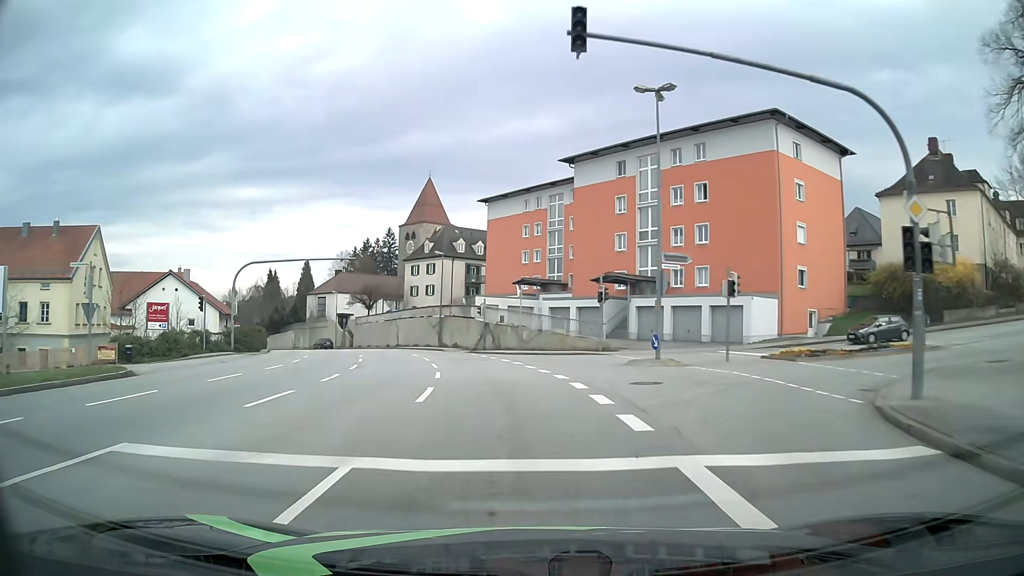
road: tertiary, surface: asphalt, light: Day
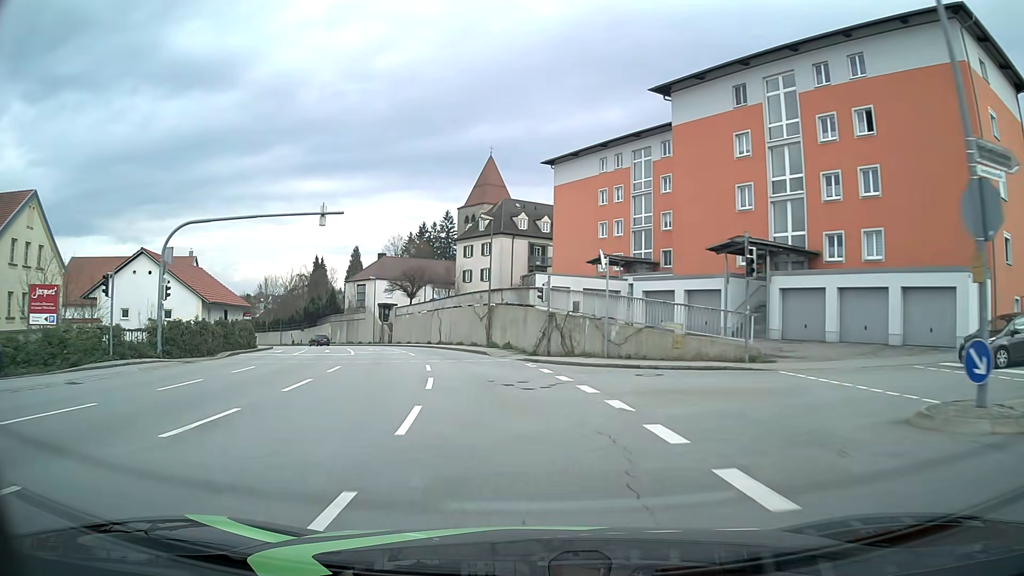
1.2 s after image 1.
(-0.7, +15.5) m; -5°
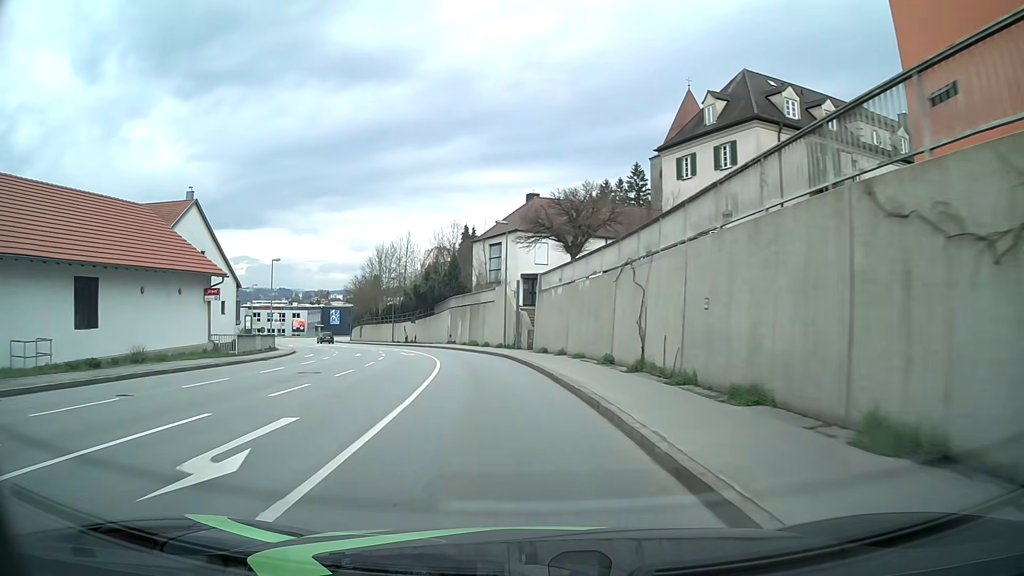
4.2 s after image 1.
(-5.3, +38.6) m; -16°
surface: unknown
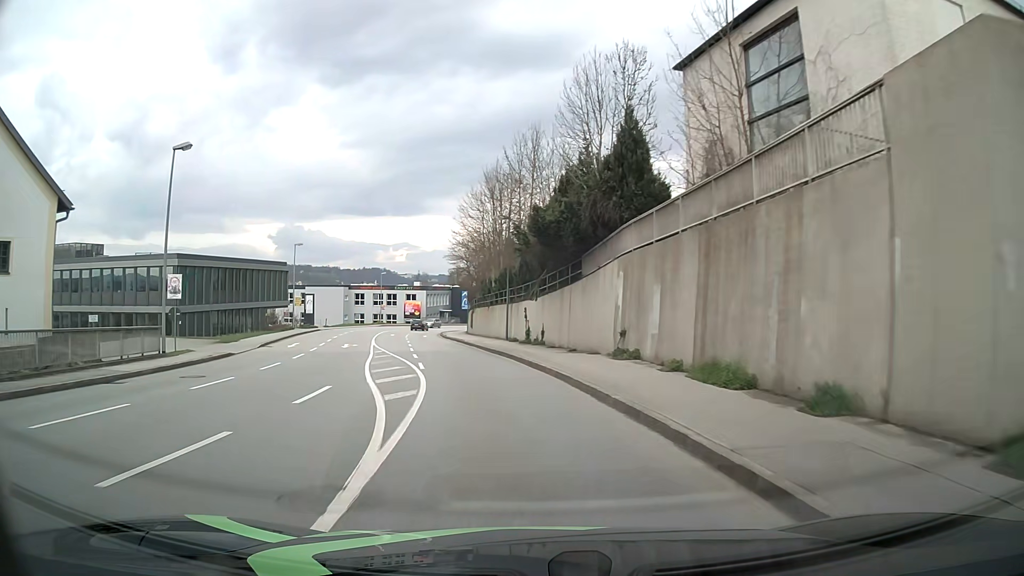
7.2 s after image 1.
(-4.9, +38.7) m; -15°
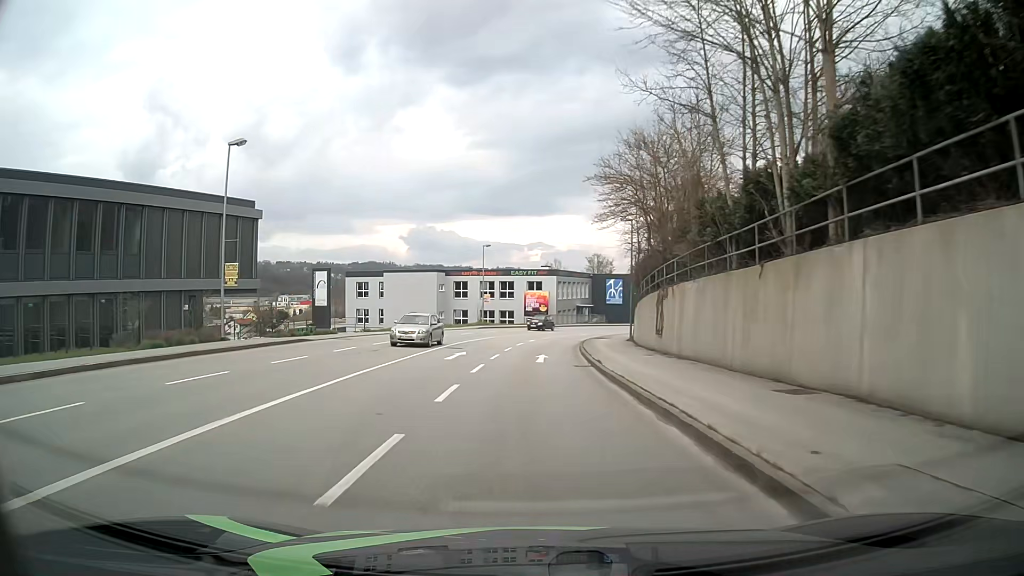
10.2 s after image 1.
(-5.0, +38.2) m; -11°
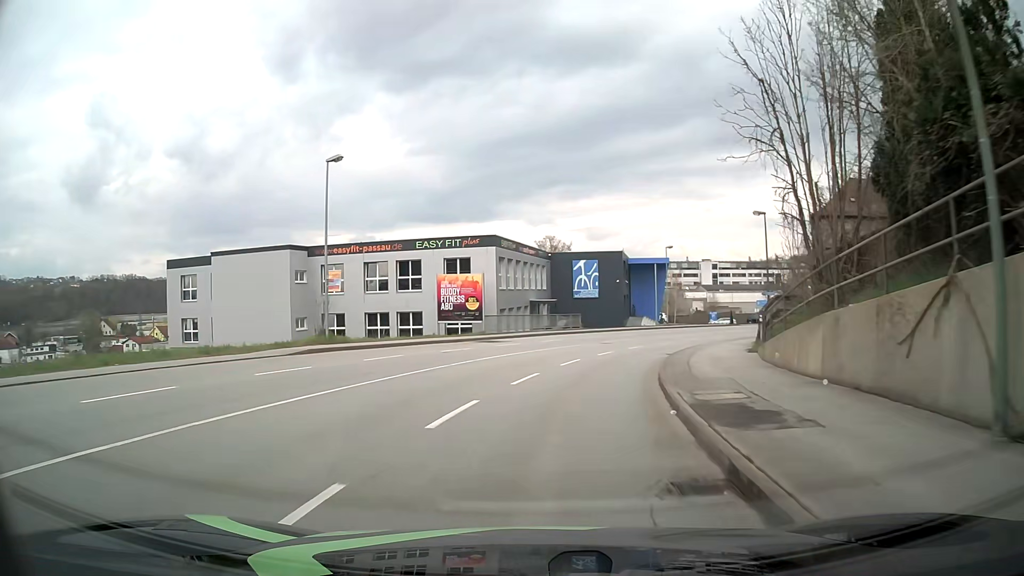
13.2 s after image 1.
(+1.0, +38.1) m; +4°
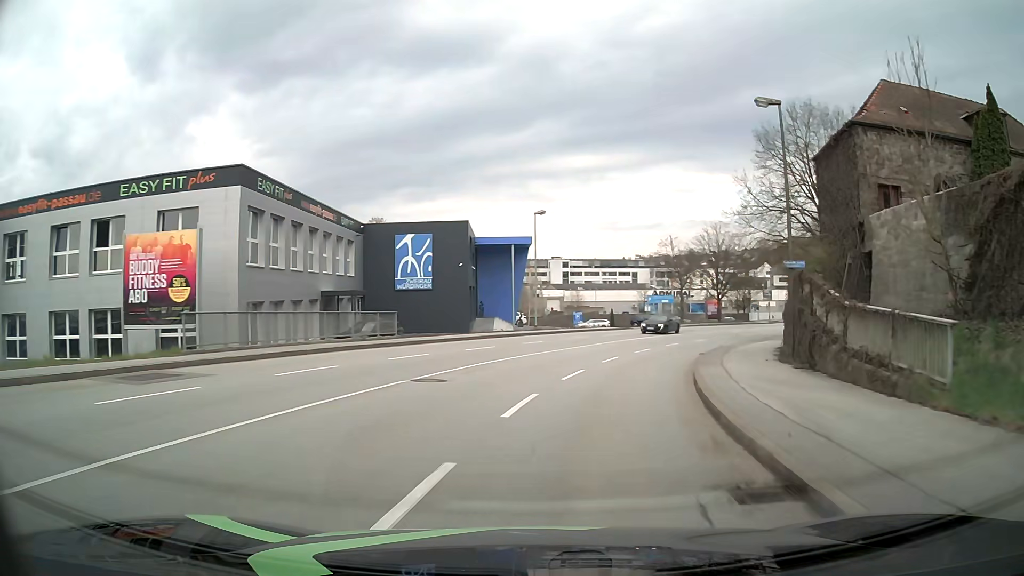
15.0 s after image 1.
(+2.3, +22.6) m; +13°
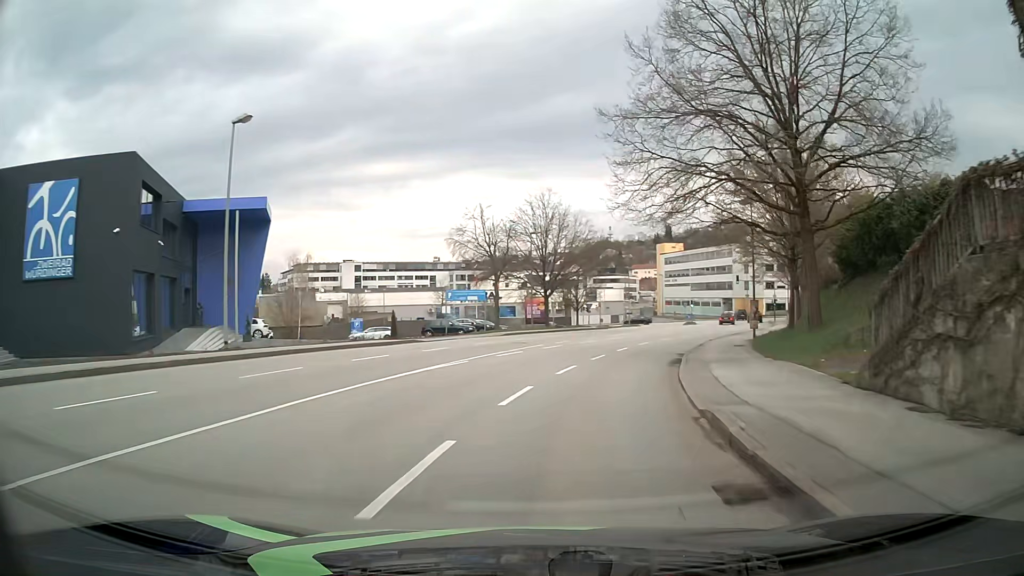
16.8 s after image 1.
(+3.5, +22.4) m; +17°
(+1, +10) (+2, +20) (+5, +29) (+8, +39) (+13, +48) (+17, +57) (+22, +66) (+26, +75) (+29, +84) (+33, +94) m
